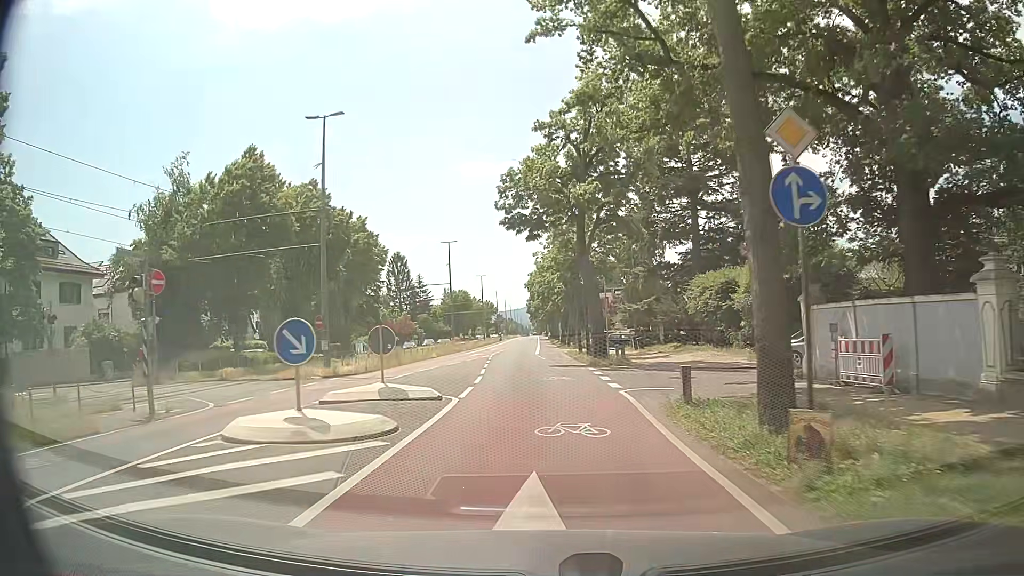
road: tertiary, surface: asphalt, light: Day
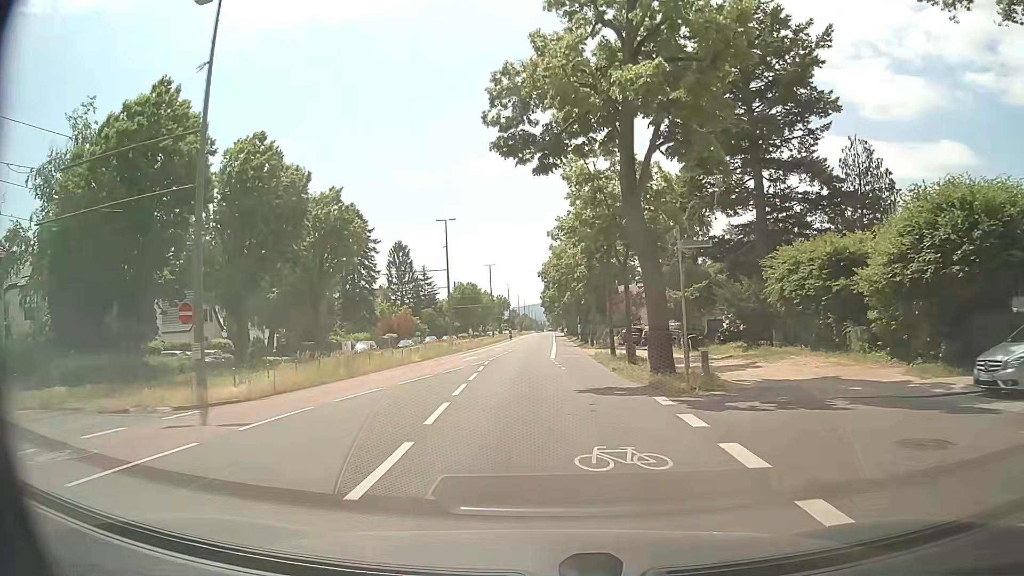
(+0.1, +13.1) m; 0°
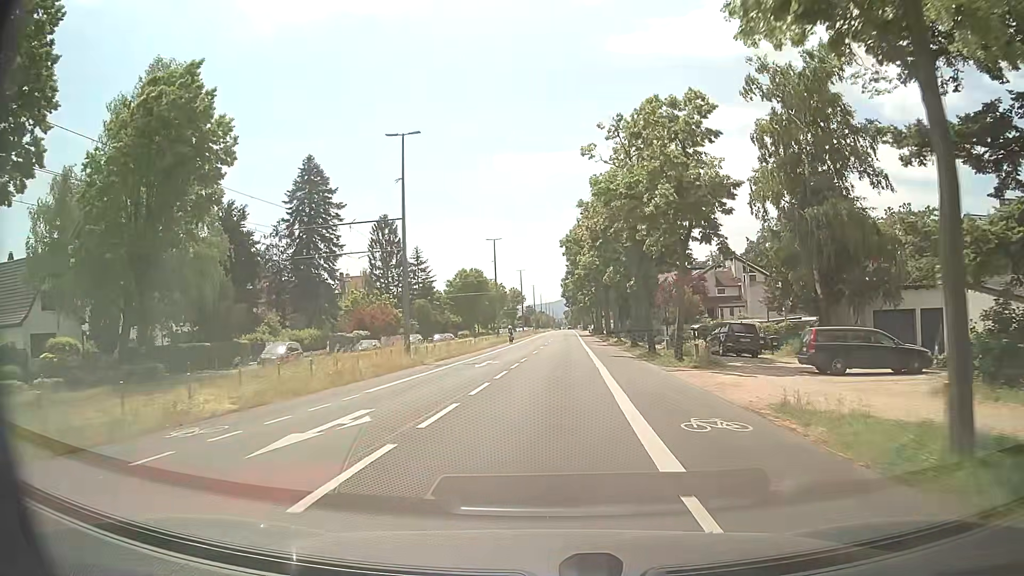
(-0.5, +27.7) m; -1°
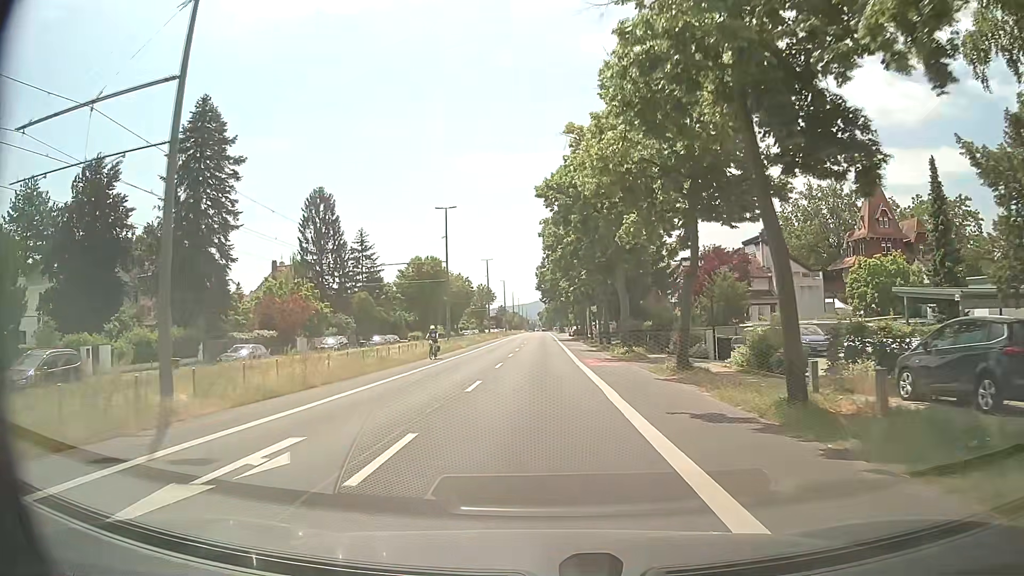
(+0.4, +21.7) m; +2°
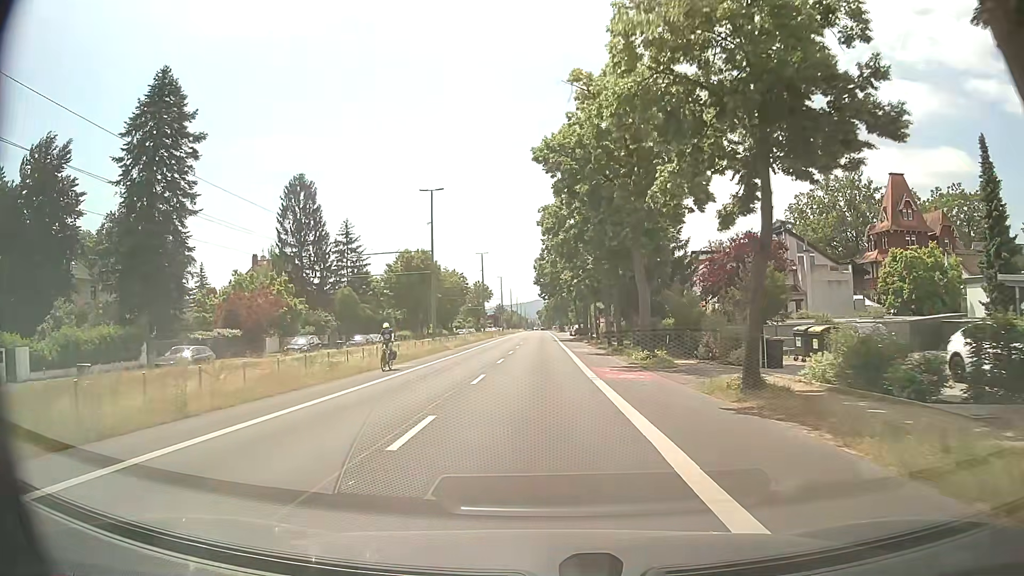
(0.0, +7.3) m; 0°
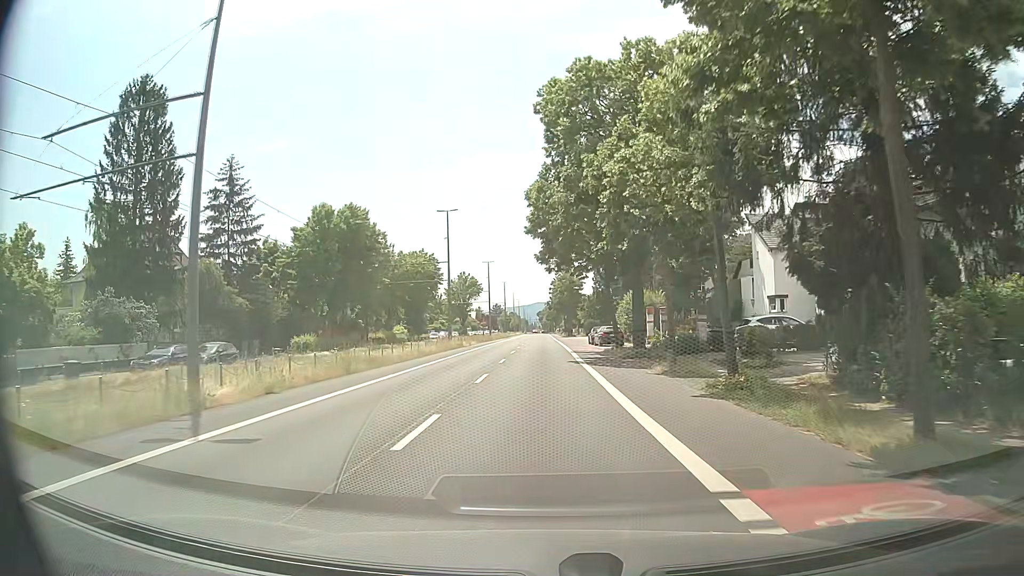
(-0.2, +36.8) m; -1°
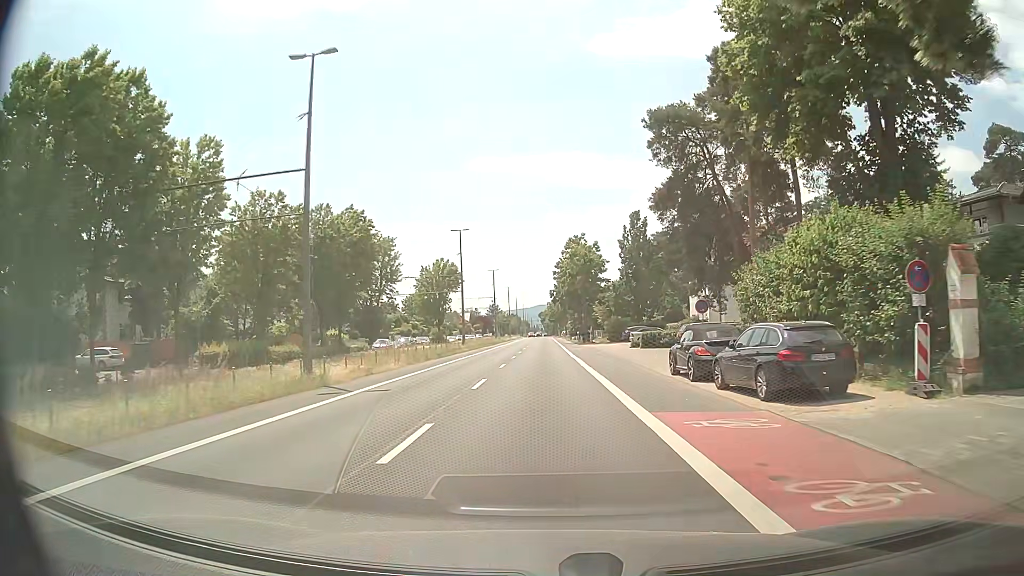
(+0.2, +36.8) m; 0°
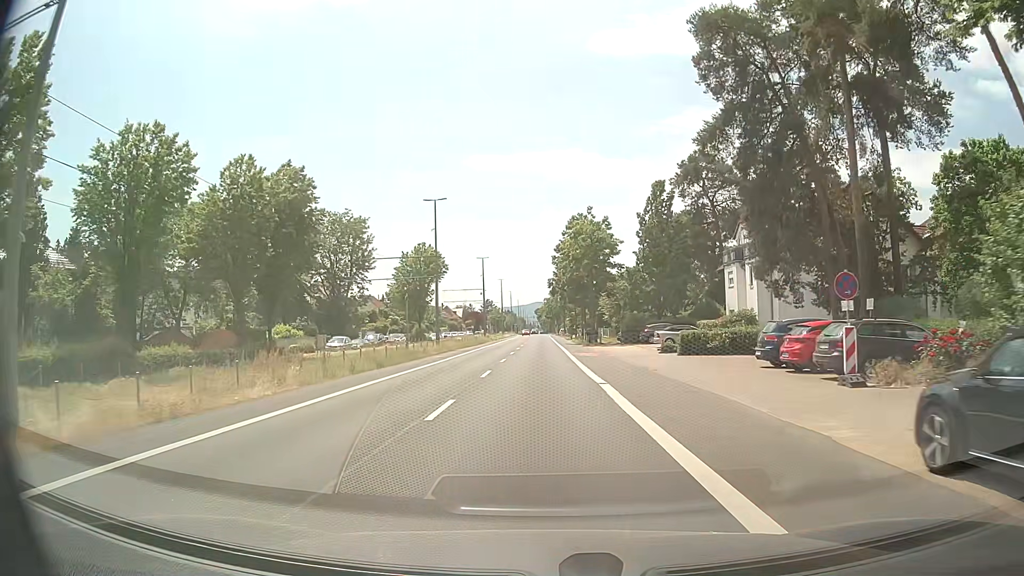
(+0.1, +14.7) m; +1°
(0, +10) (0, +20) (0, +30) (0, +40) (0, +50) (0, +60) (0, +70) (0, +80) (0, +90) (-1, +100) m
